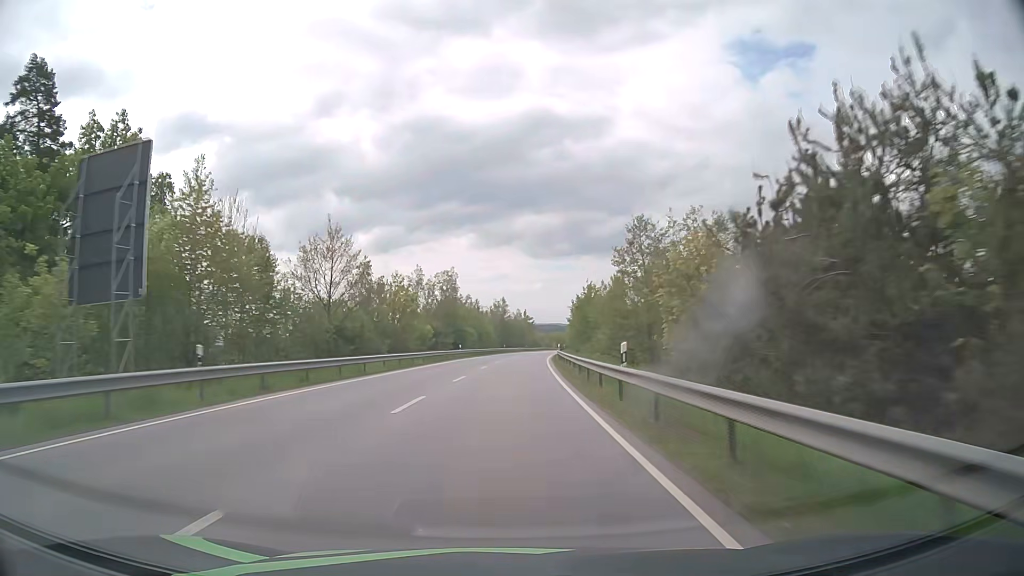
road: primary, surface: asphalt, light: Day
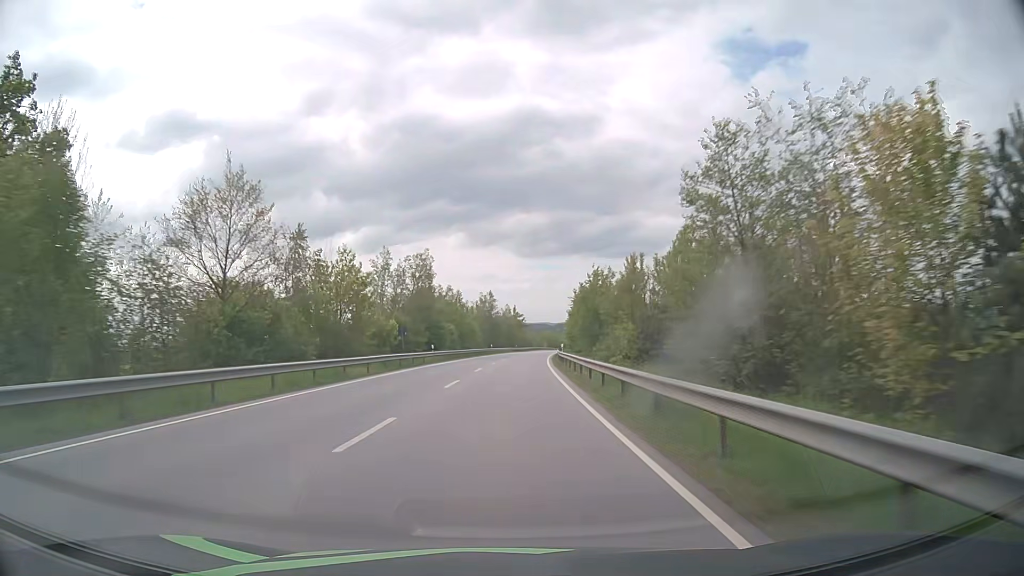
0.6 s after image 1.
(+0.1, +15.5) m; +1°
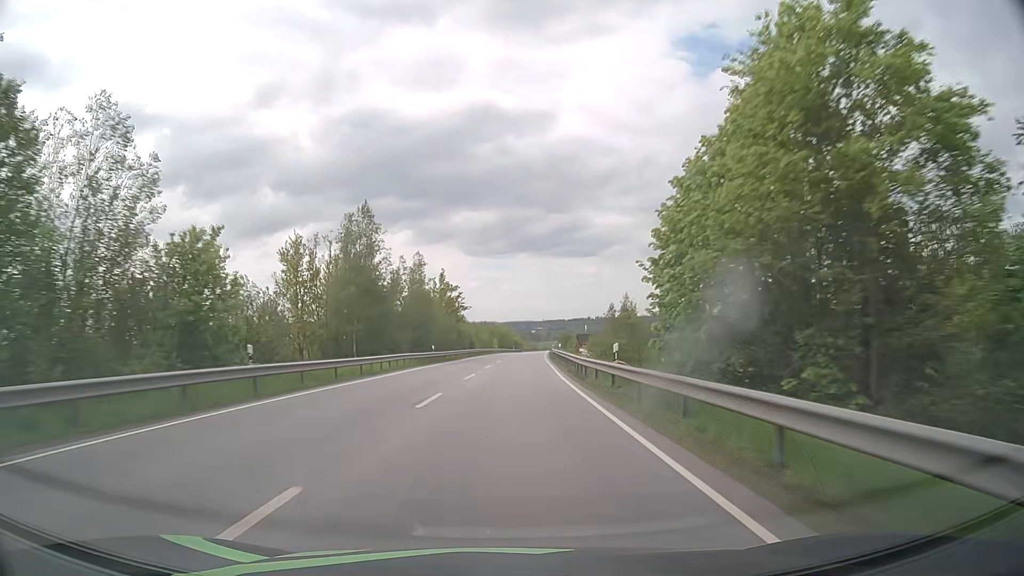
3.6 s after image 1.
(+3.3, +77.5) m; +5°
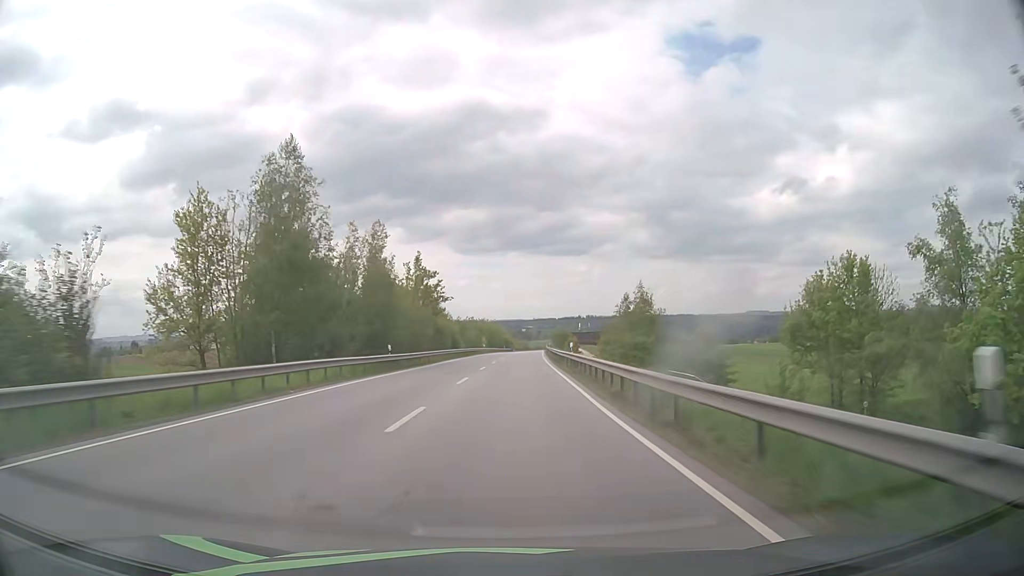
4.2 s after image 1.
(+0.1, +15.5) m; +1°
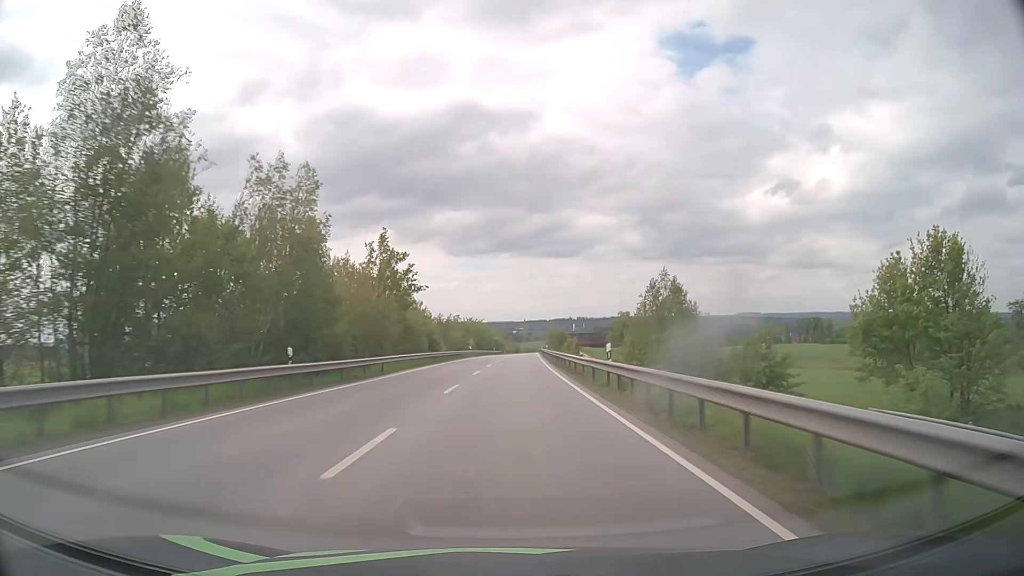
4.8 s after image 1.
(+0.1, +15.5) m; +1°
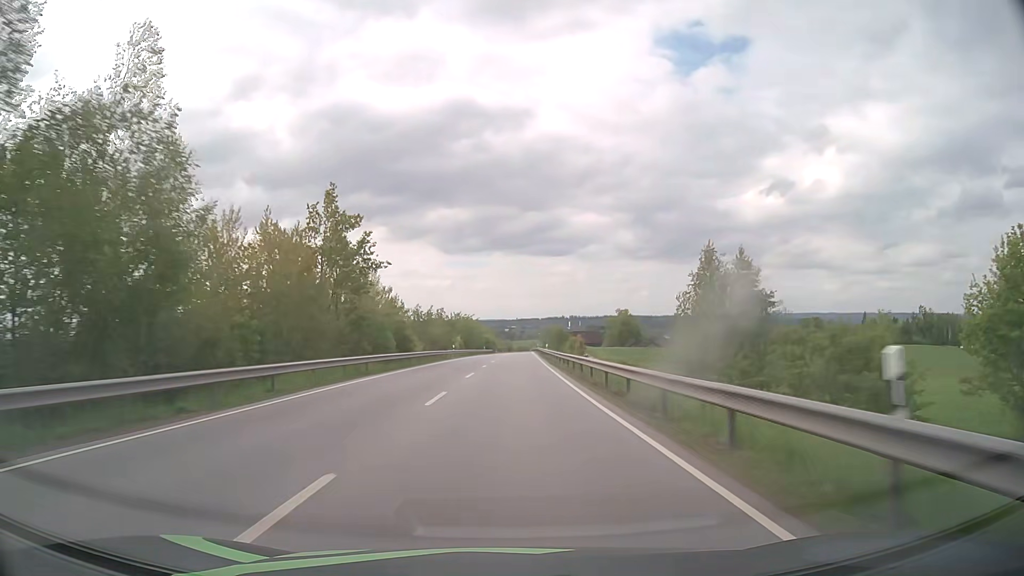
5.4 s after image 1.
(+0.1, +15.5) m; +1°
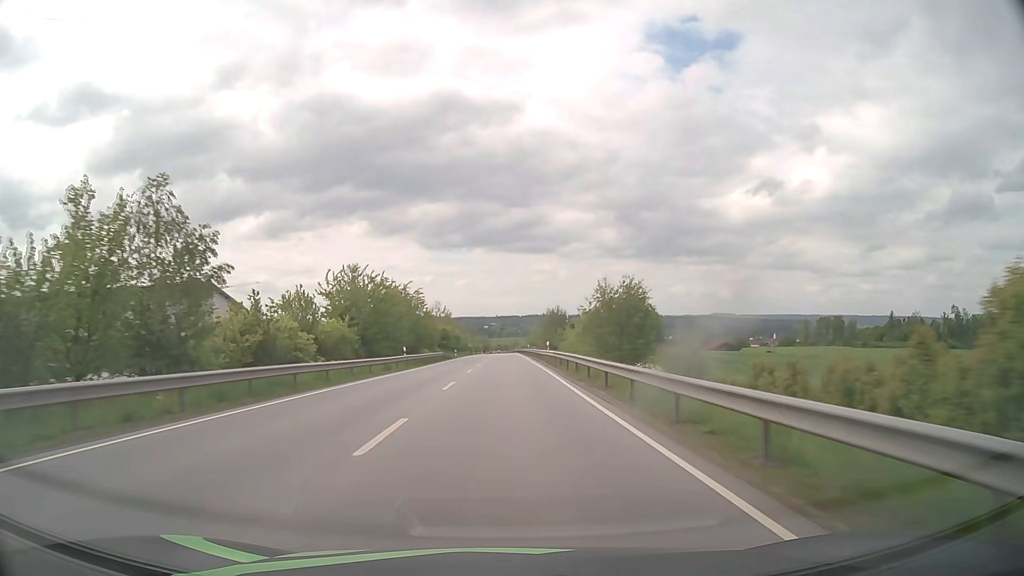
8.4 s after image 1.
(+1.6, +77.6) m; +2°
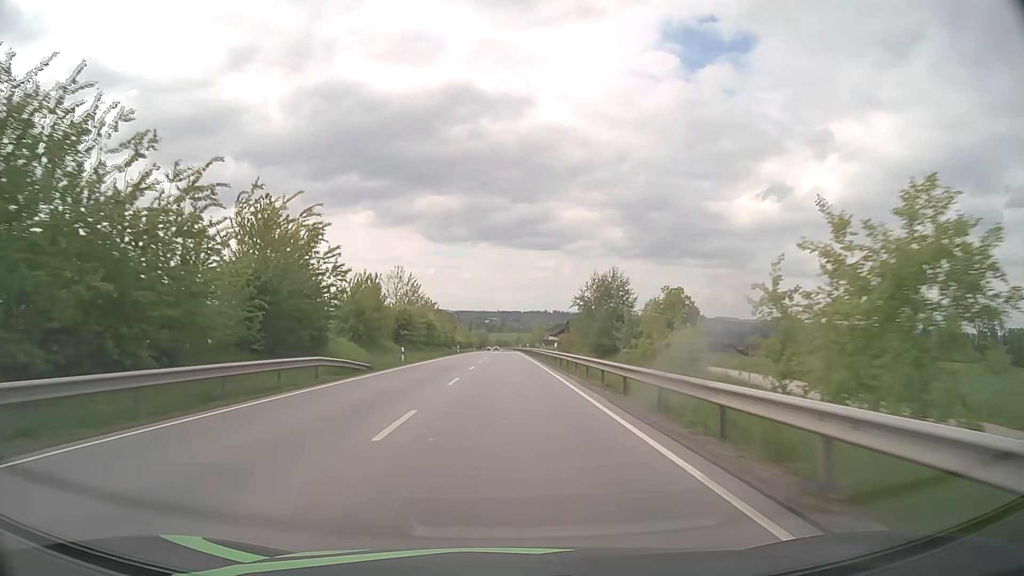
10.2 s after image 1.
(-0.1, +46.1) m; 0°
(0, +10) (0, +20) (0, +30) (0, +40) (0, +50) (0, +60) (0, +70) (0, +80) (0, +90) (0, +100) m
